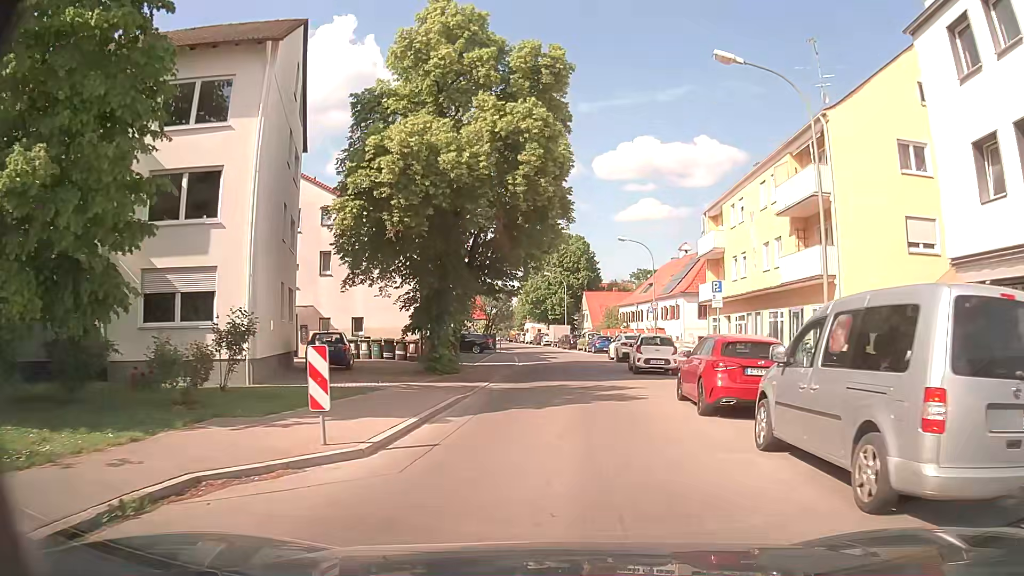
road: tertiary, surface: asphalt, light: Day
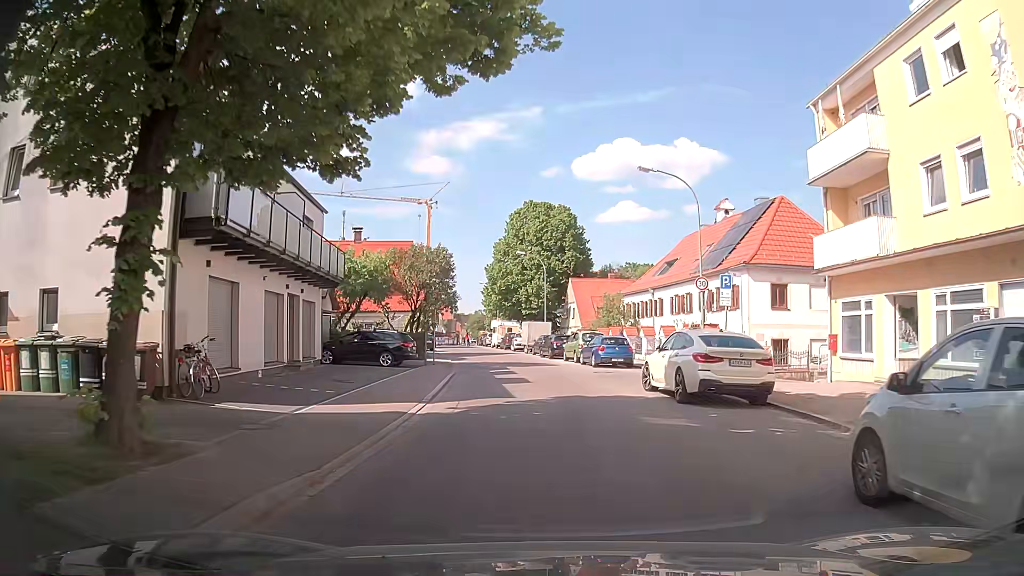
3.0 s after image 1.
(+0.5, +21.9) m; +1°
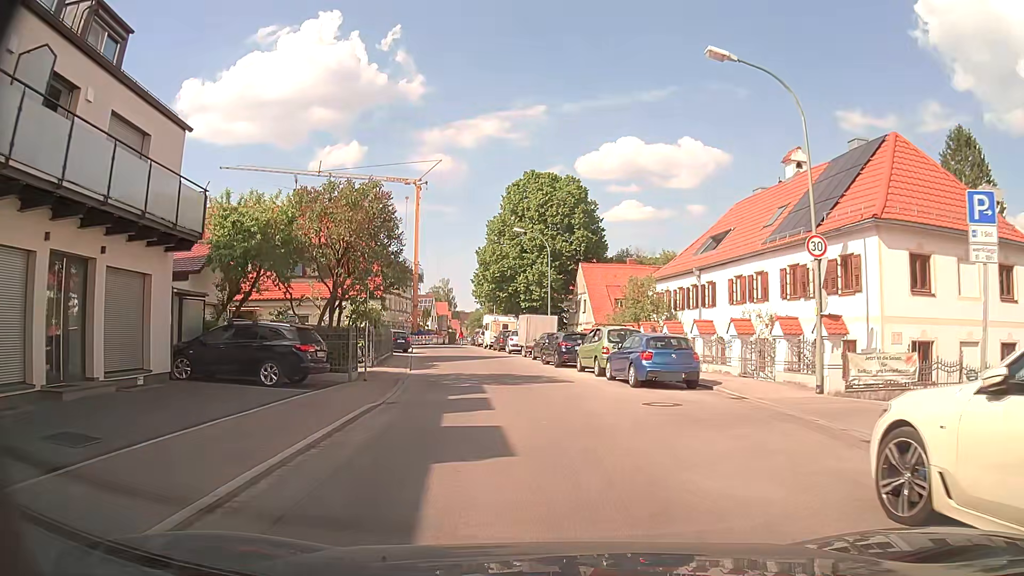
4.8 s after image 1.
(0.0, +12.4) m; 0°
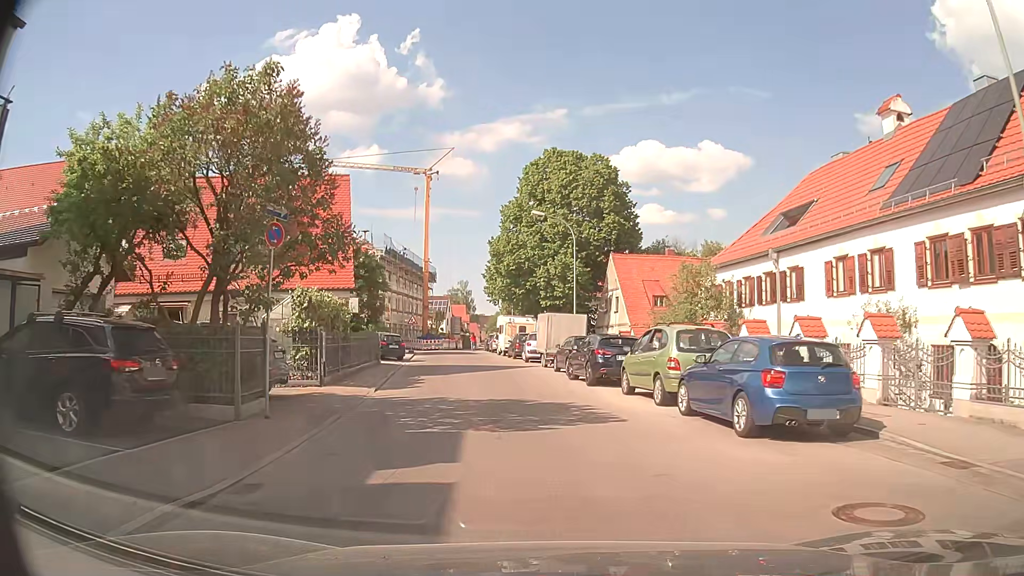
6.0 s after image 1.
(-0.1, +8.2) m; -2°
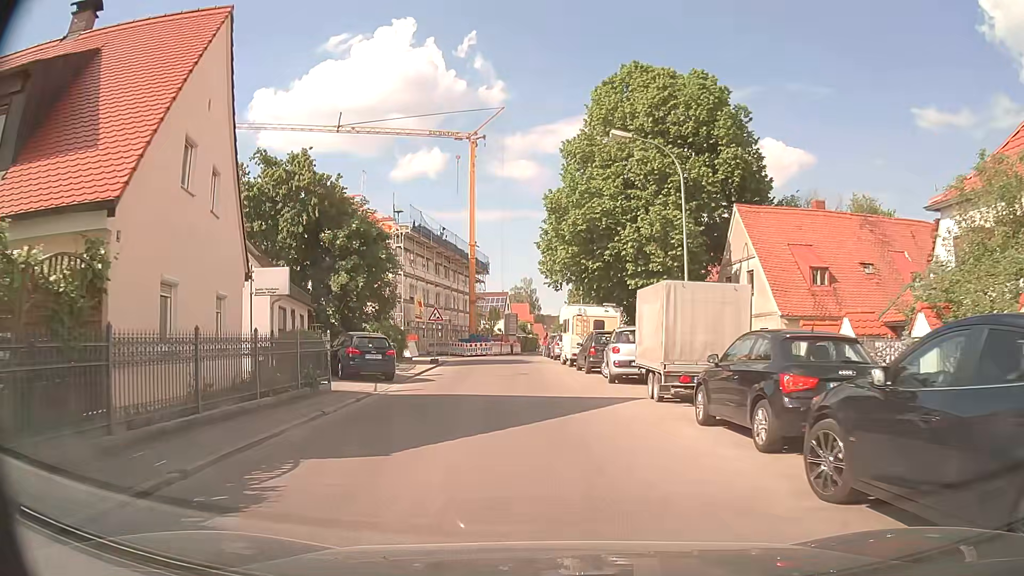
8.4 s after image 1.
(-0.8, +16.2) m; -6°
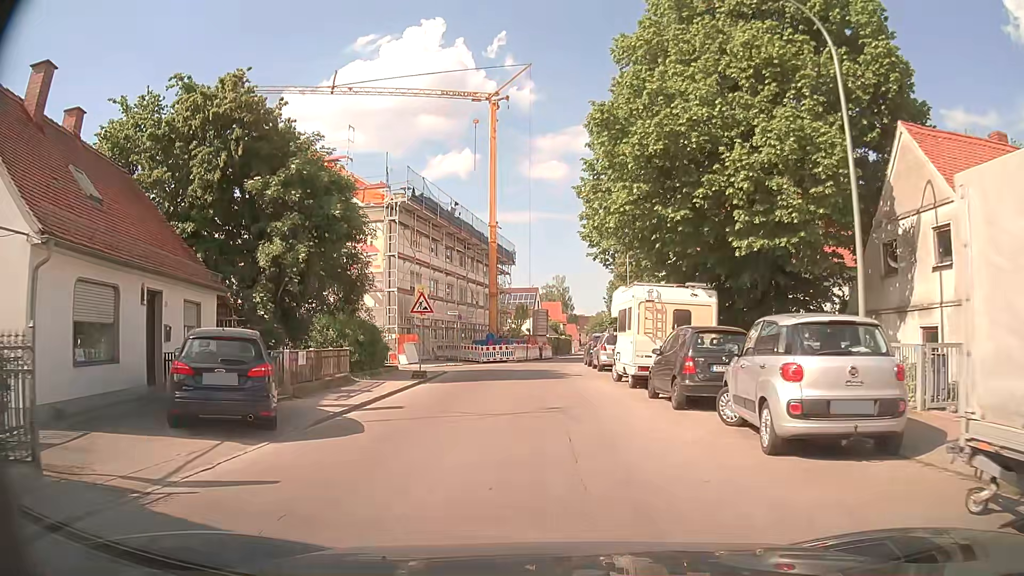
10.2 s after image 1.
(-0.3, +11.9) m; -3°
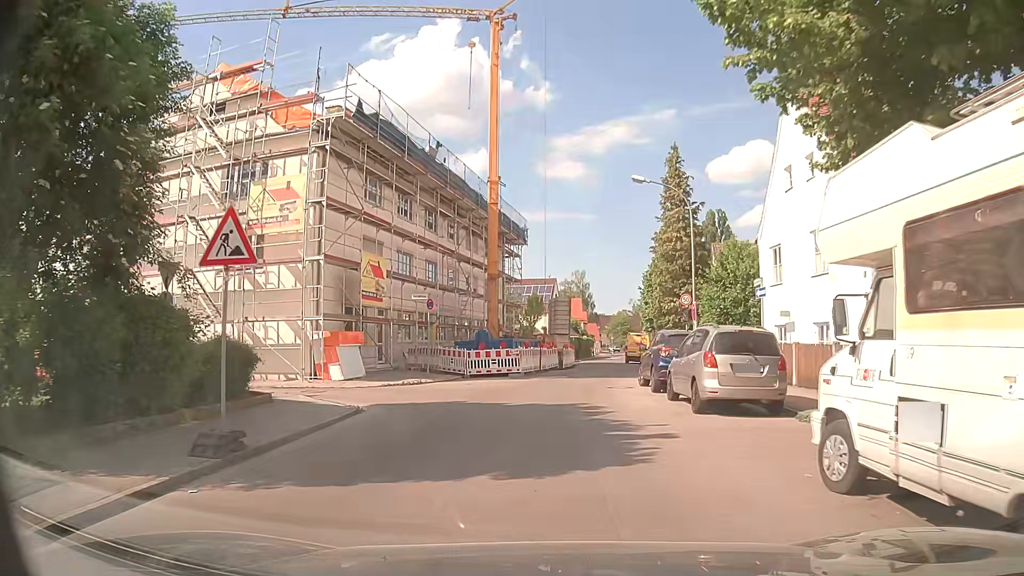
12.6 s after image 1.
(-0.2, +15.4) m; -1°
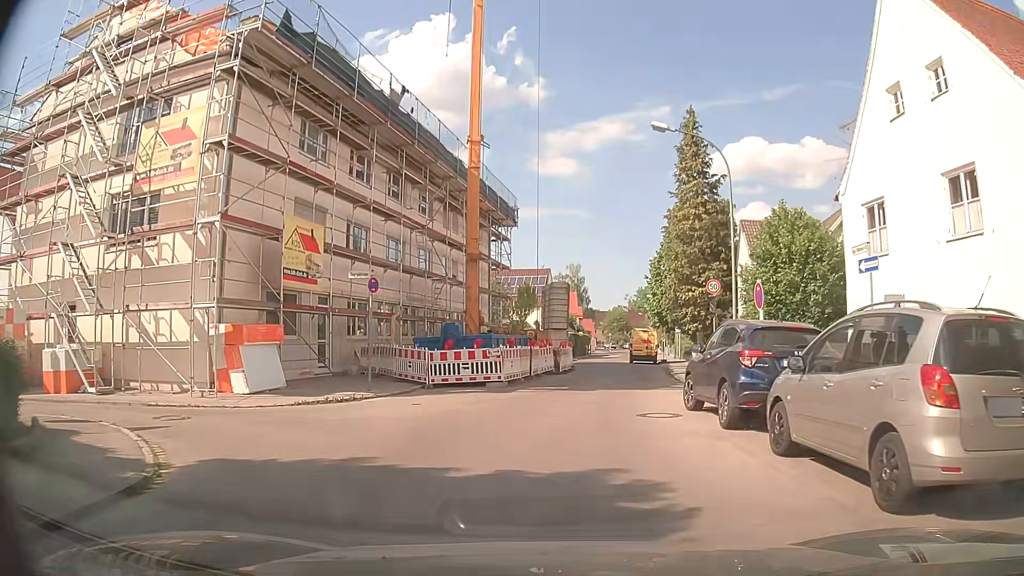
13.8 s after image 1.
(-0.1, +7.4) m; 0°
(0, +10) (+1, +20) (+3, +30) (+4, +40) (+4, +50) (+5, +60) (+7, +69) (+10, +79) (+11, +89) (+12, +99) m
